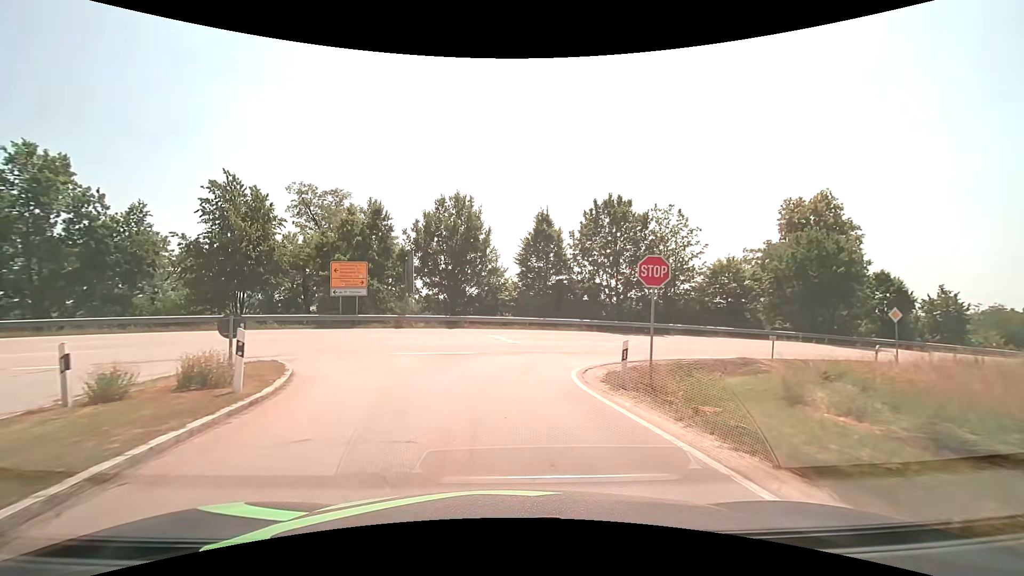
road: tertiary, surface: asphalt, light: Day
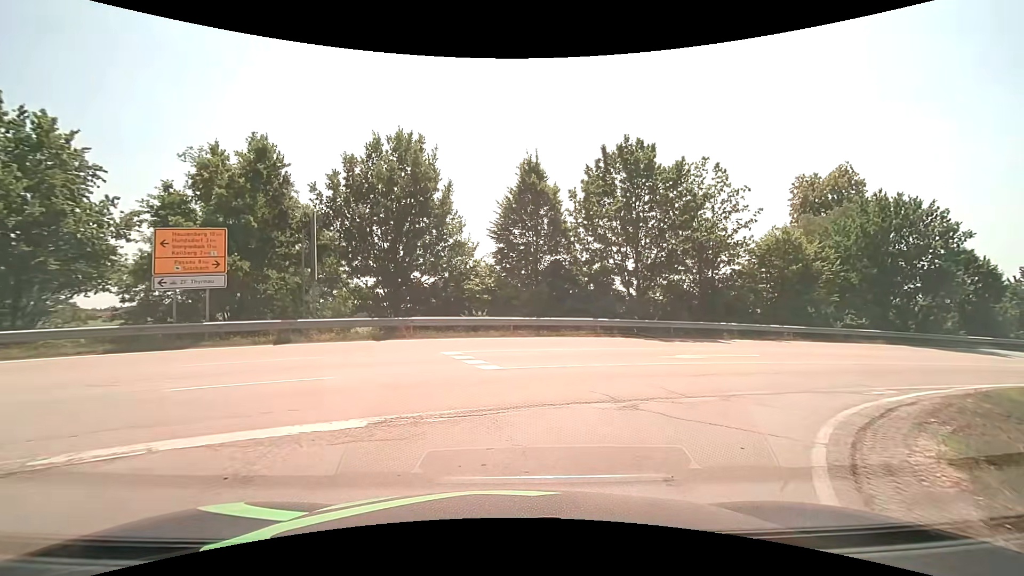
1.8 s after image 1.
(0.0, +11.8) m; +3°
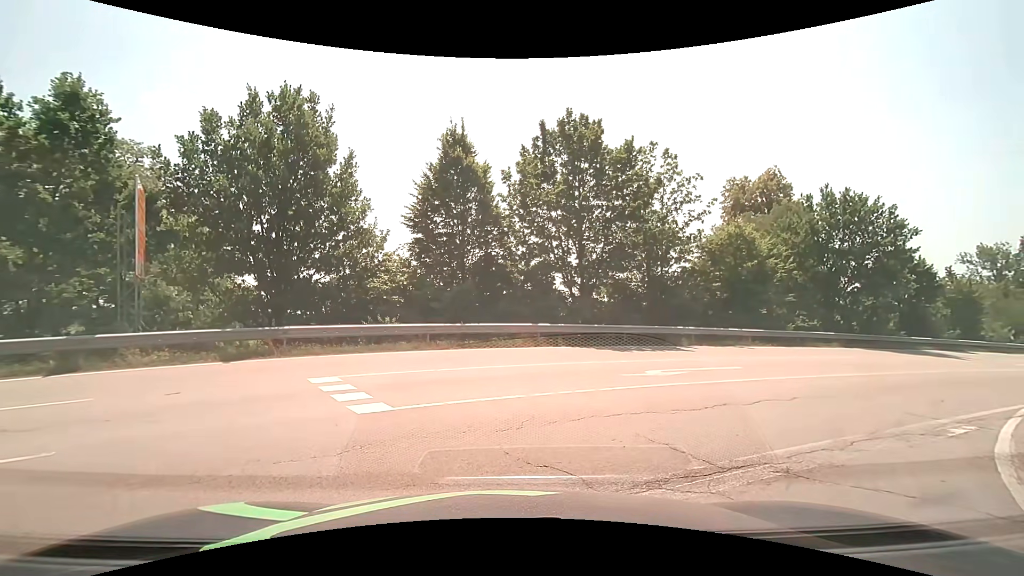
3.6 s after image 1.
(+0.2, +3.9) m; +6°
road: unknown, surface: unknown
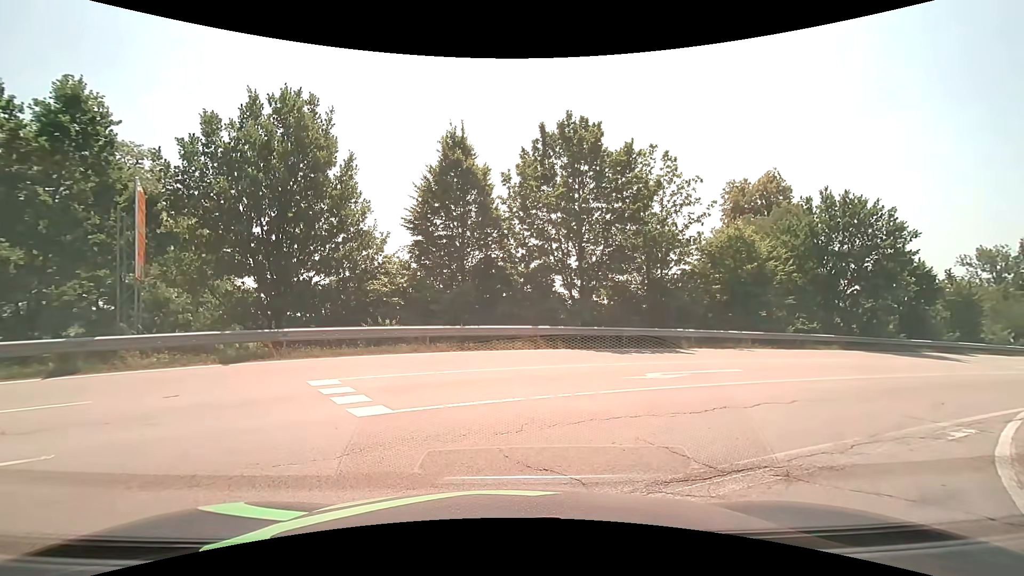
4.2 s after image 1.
(0.0, +0.1) m; 0°
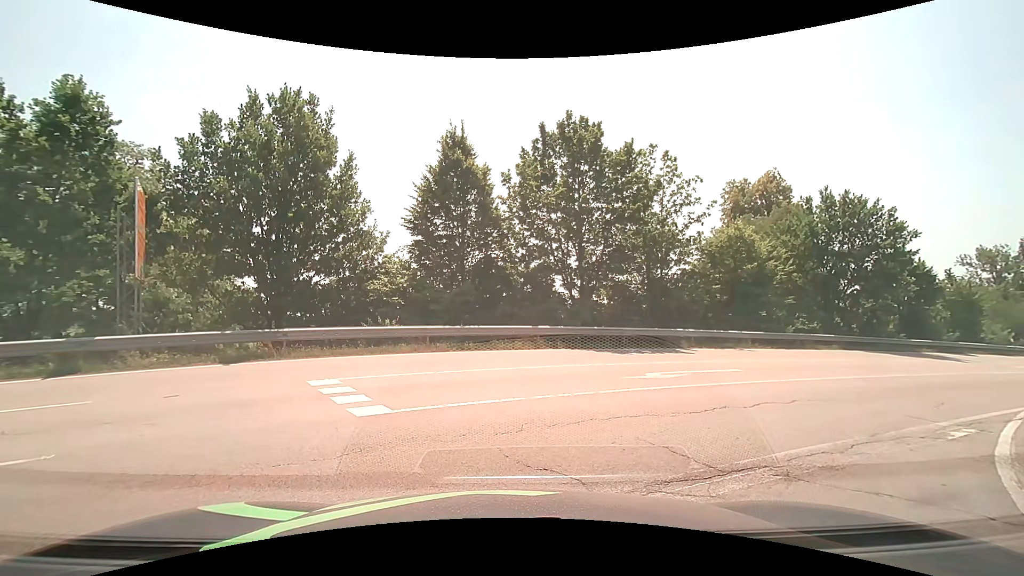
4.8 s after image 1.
(0.0, 0.0) m; 0°
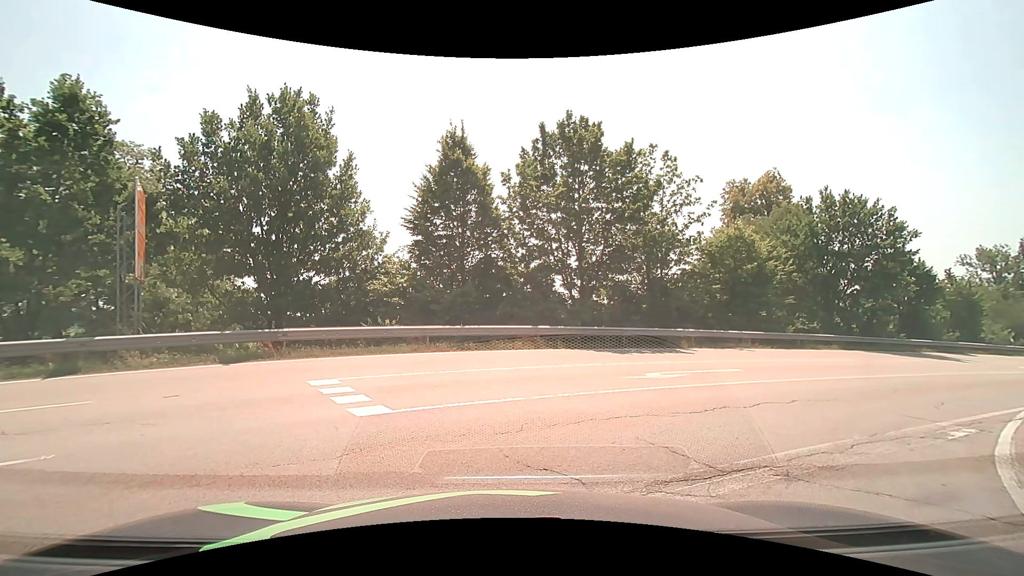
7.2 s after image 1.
(0.0, 0.0) m; 0°
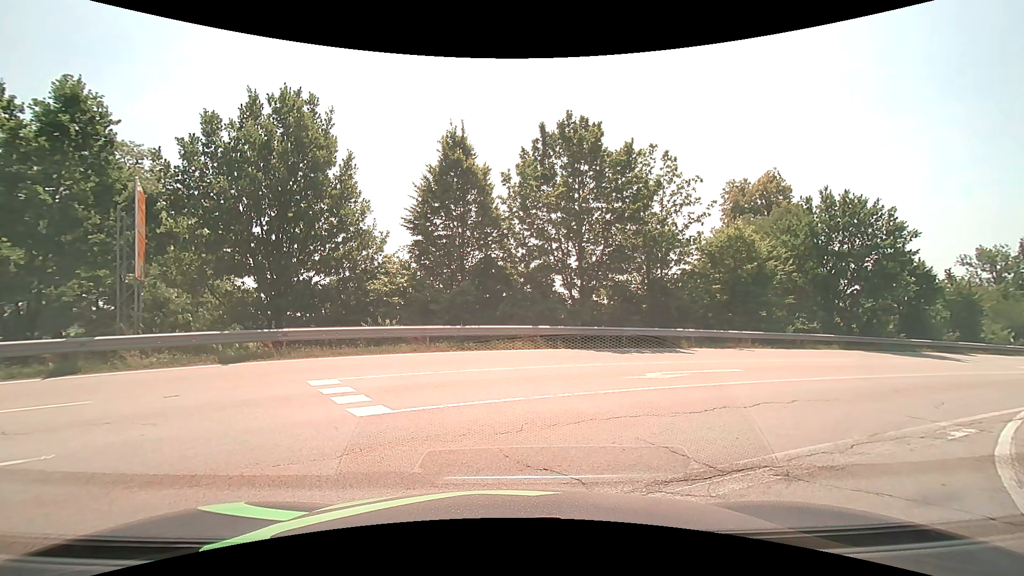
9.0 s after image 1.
(0.0, 0.0) m; 0°
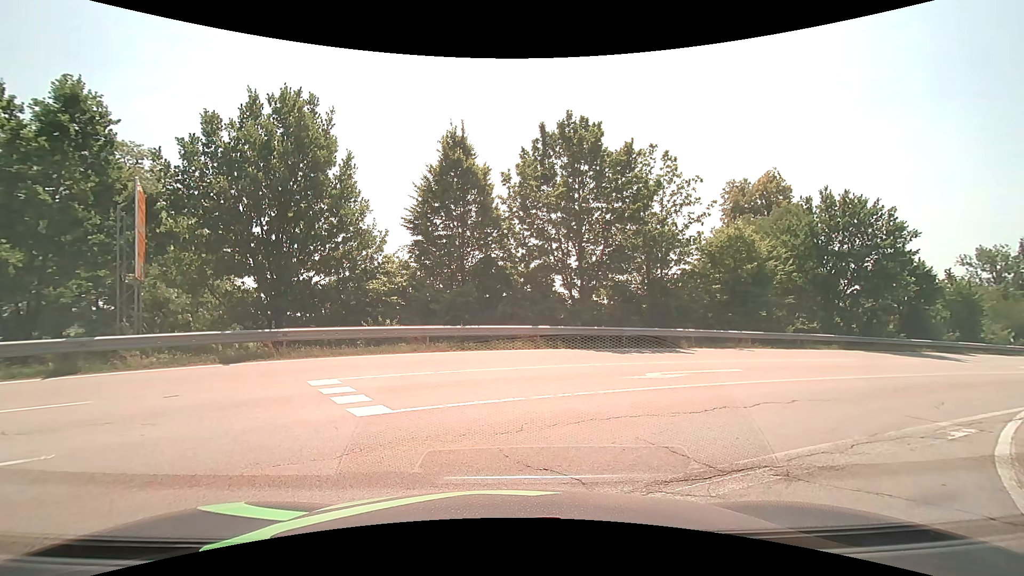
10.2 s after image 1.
(0.0, 0.0) m; 0°
(+3, +9) (+11, +15) (+20, +20) (+29, +25) (+38, +29) (+47, +34) (+56, +38) (+65, +42) (+74, +46) (+83, +50) m
